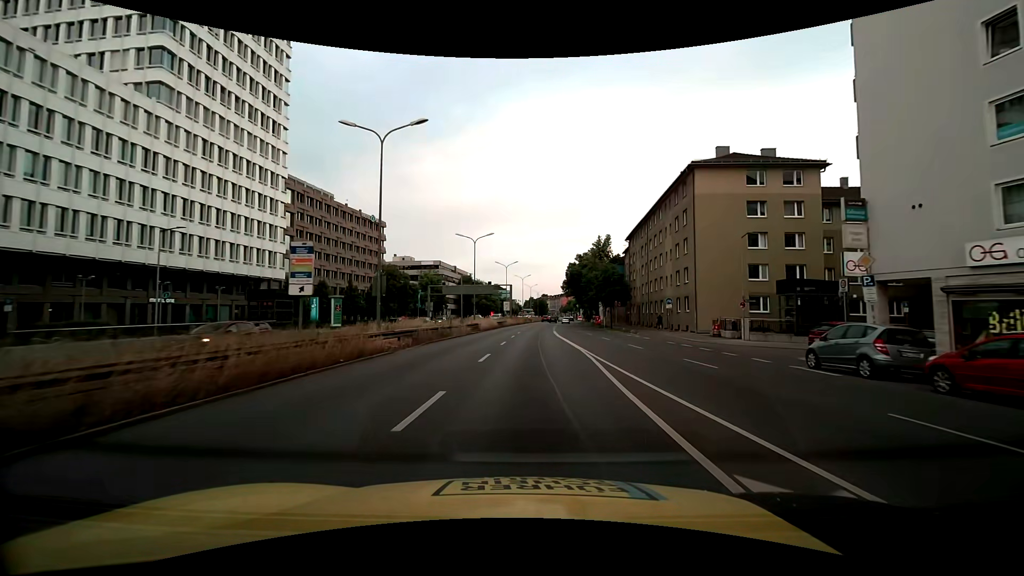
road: trunk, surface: asphalt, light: Day
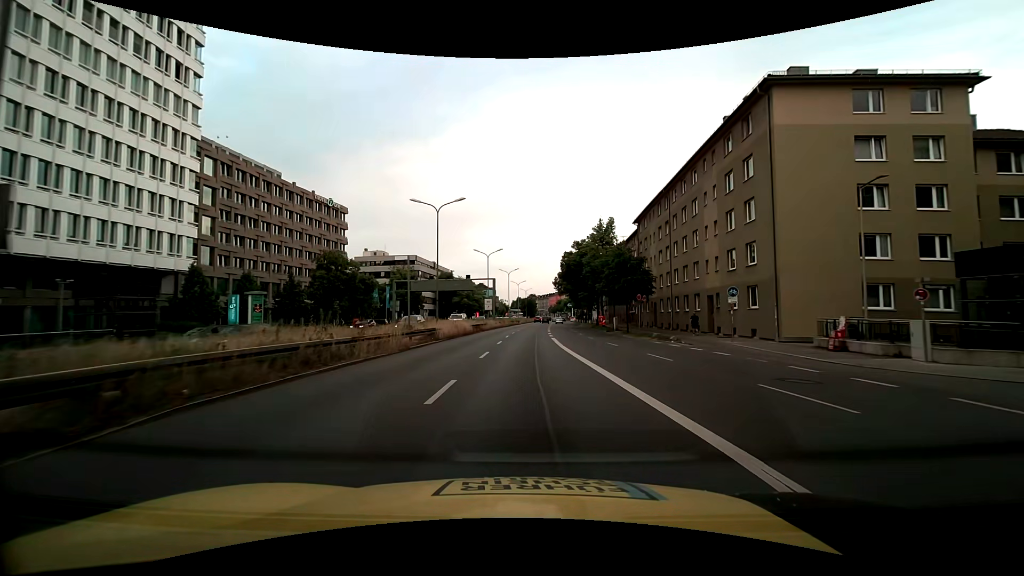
(+0.2, +16.3) m; +2°
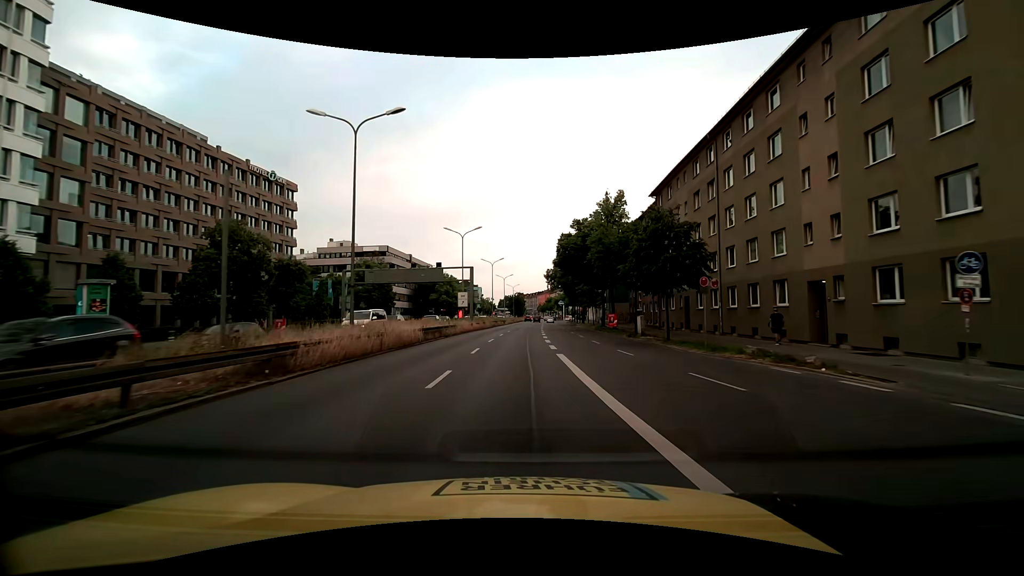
(+0.2, +16.2) m; +1°
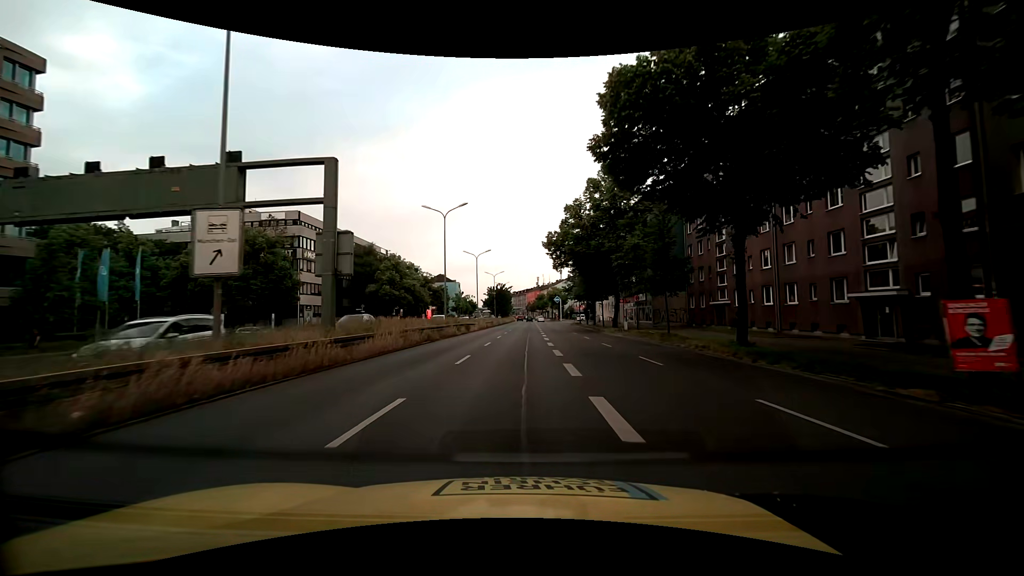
(+0.4, +40.4) m; +1°
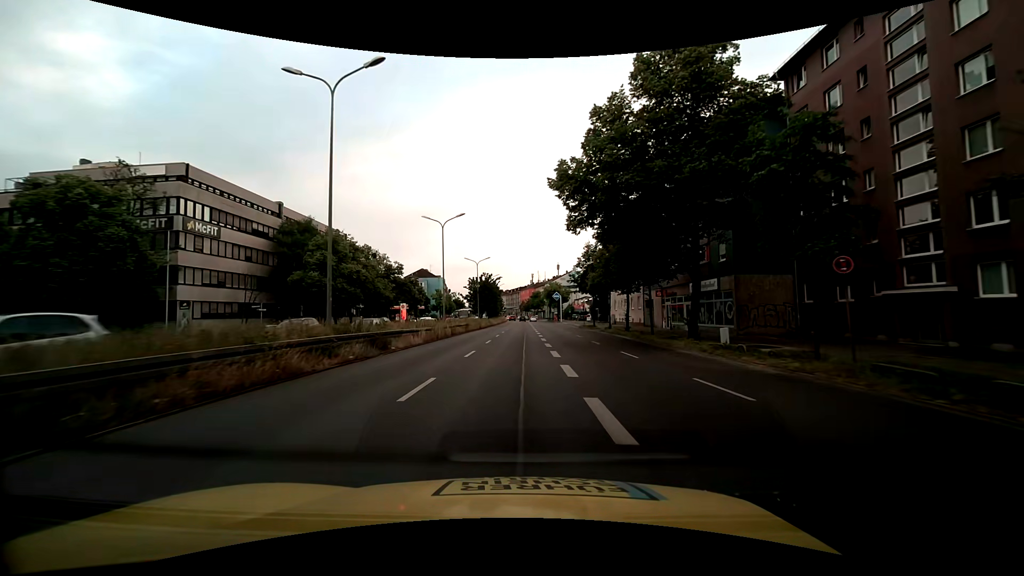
(+0.3, +24.2) m; +1°
(0, +10) (0, +20) (0, +30) (0, +40) (0, +50) (0, +60) (0, +70) (0, +80) (0, +90) (+1, +100) m
